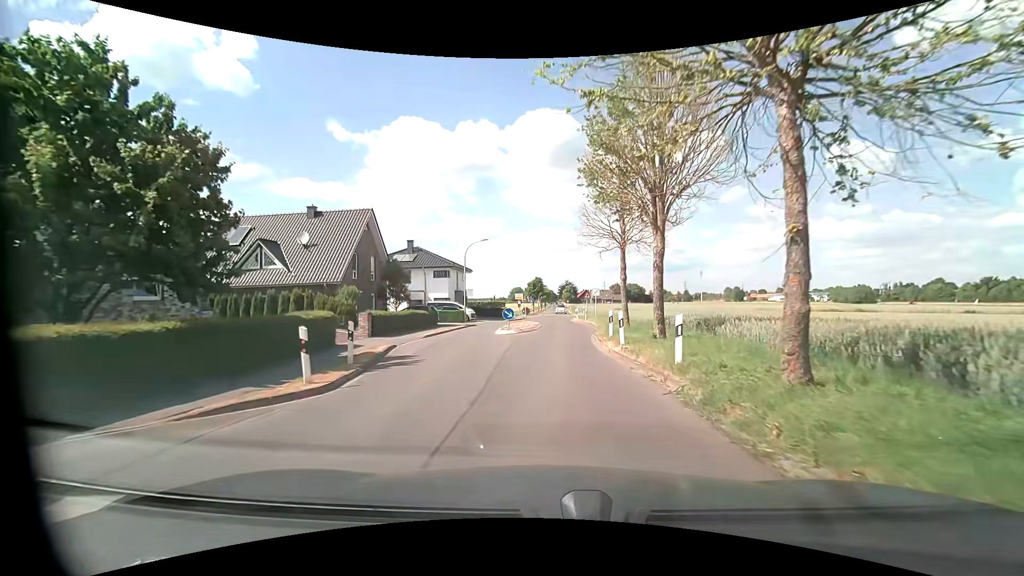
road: residential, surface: asphalt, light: Day
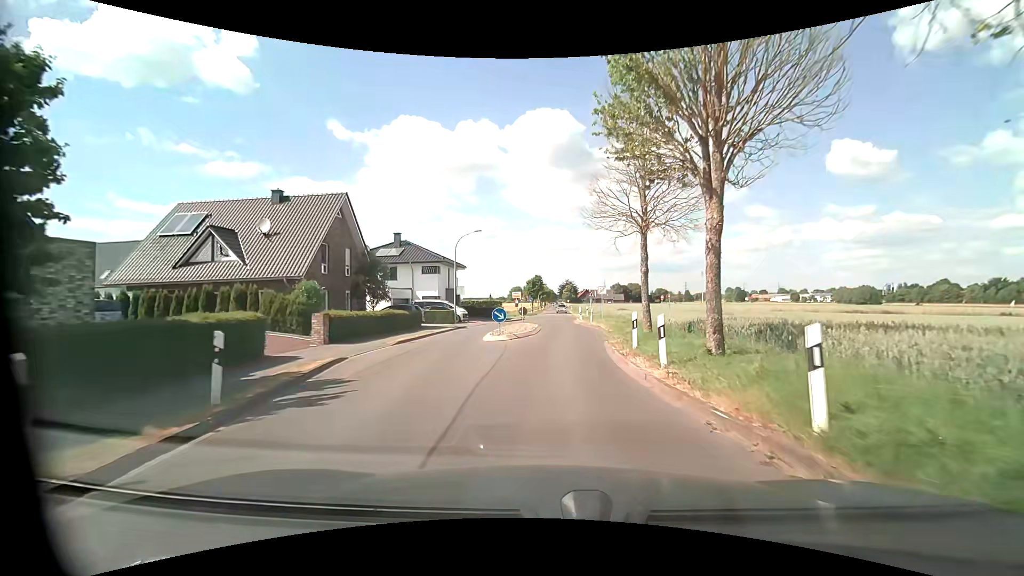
(0.0, +5.0) m; 0°
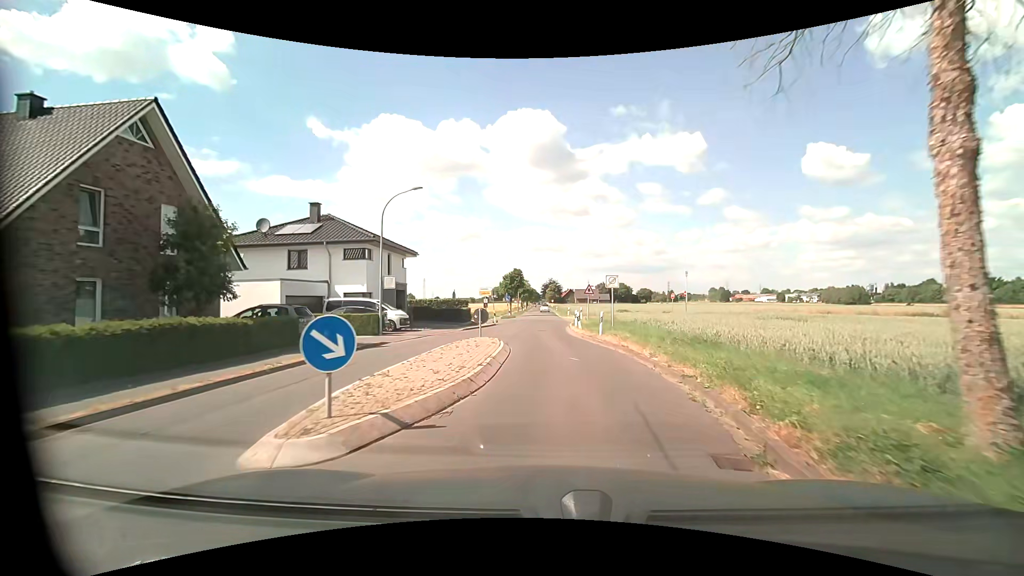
(+0.3, +14.9) m; +2°
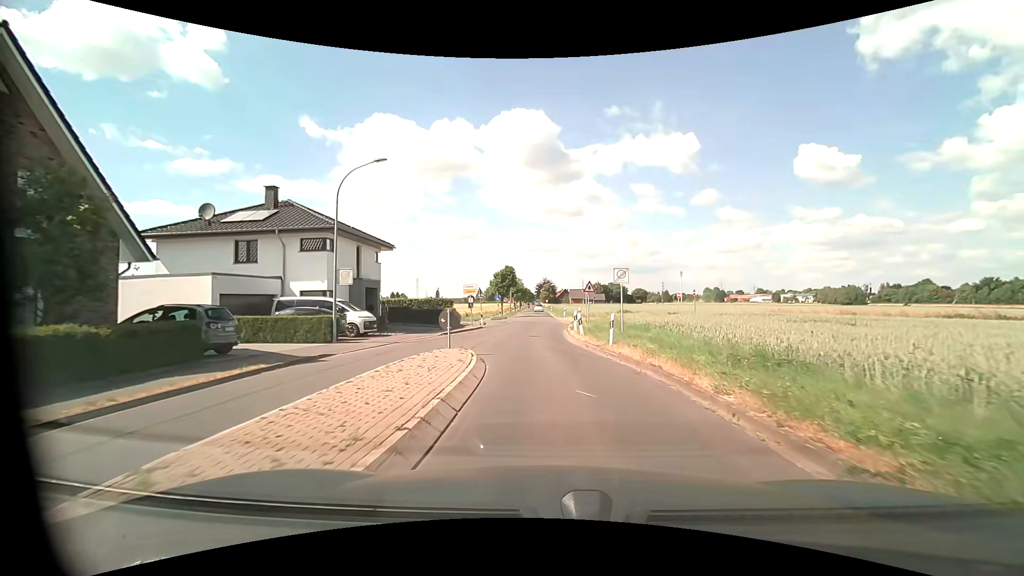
(0.0, +5.0) m; 0°
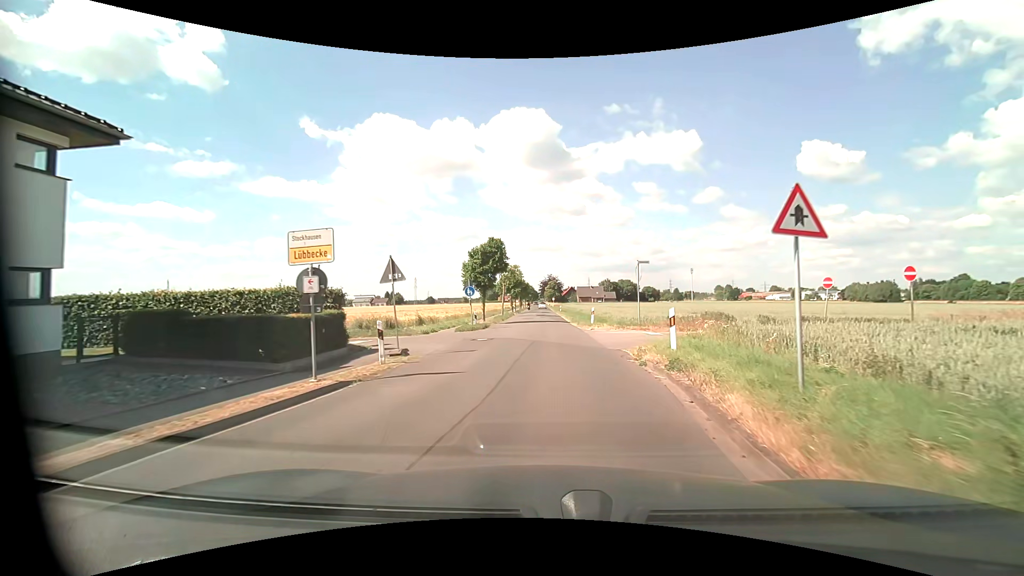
(-0.4, +24.8) m; 0°
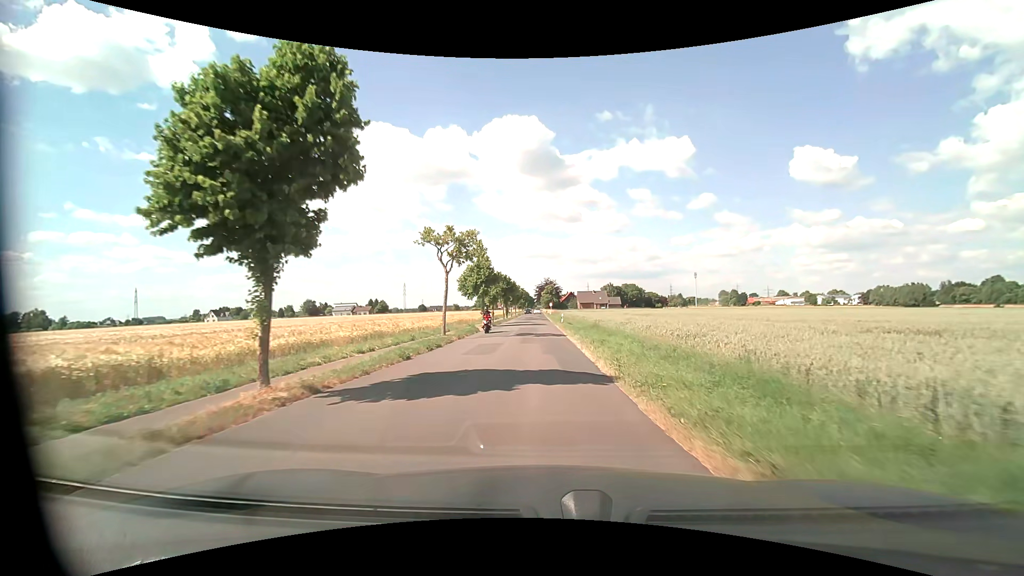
(+0.5, +28.7) m; +1°
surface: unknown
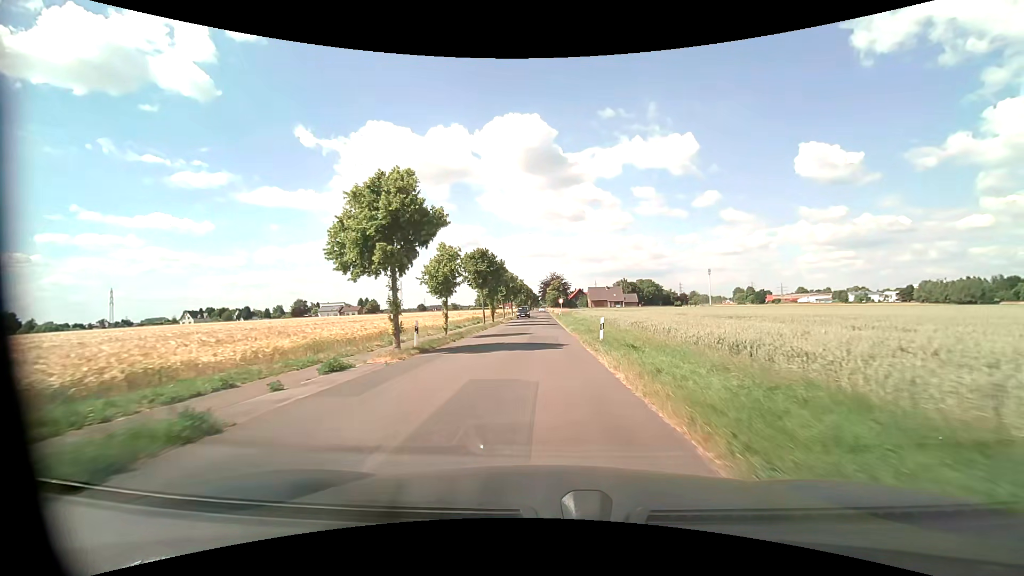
(-0.4, +28.7) m; -1°
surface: asphalt
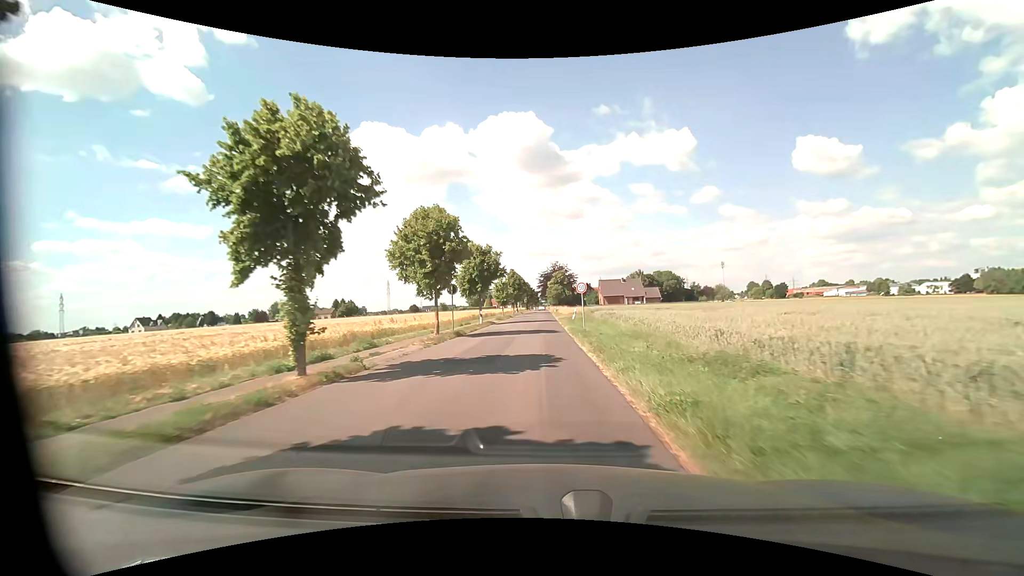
(+0.1, +38.4) m; 0°
(0, +10) (0, +20) (0, +30) (0, +40) (0, +50) (0, +60) (-1, +70) (-1, +80) (0, +90) (0, +100) m
